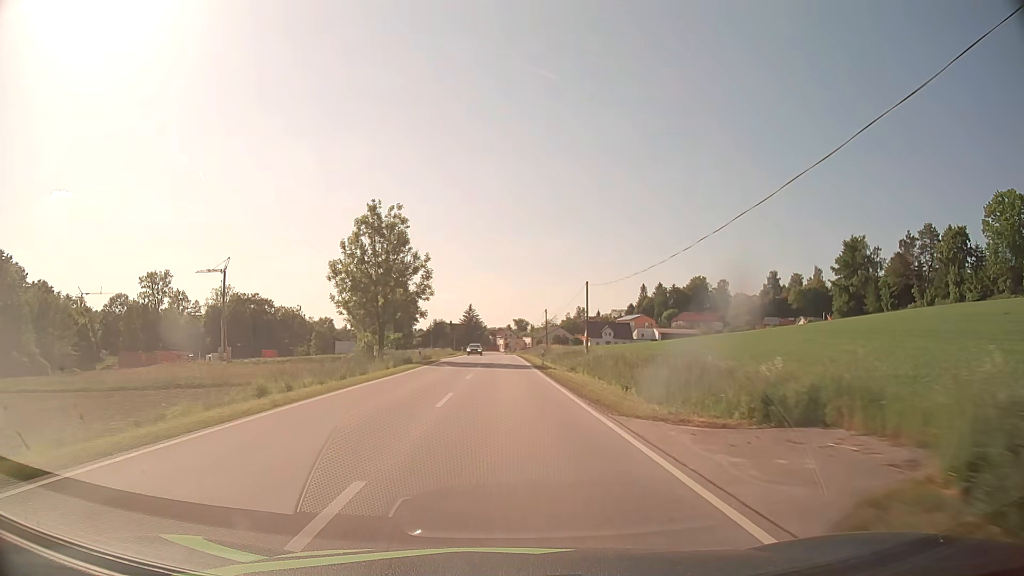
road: secondary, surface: asphalt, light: Day
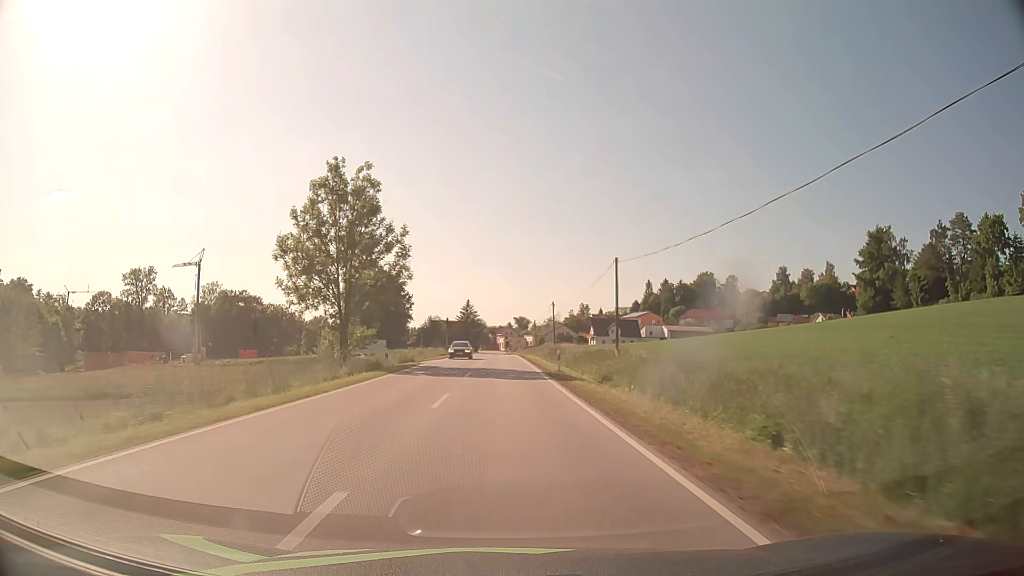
(0.0, +12.5) m; 0°
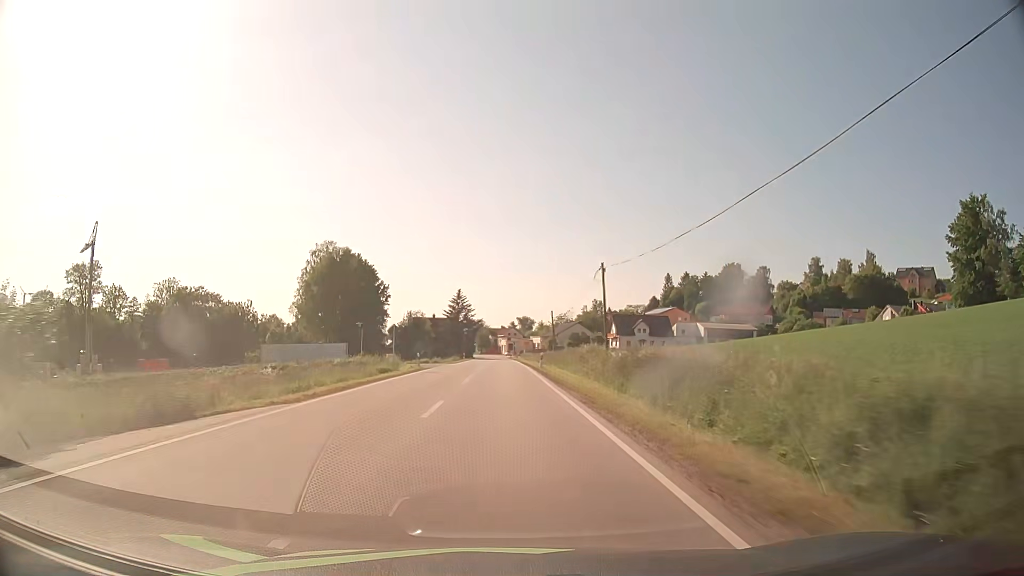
(-0.1, +37.5) m; 0°
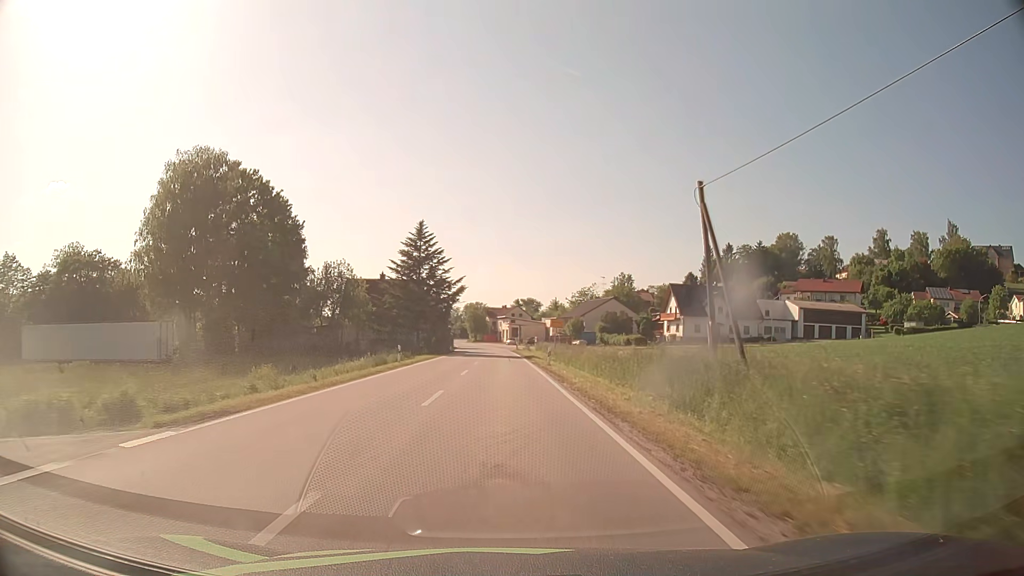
(-0.1, +58.2) m; 0°
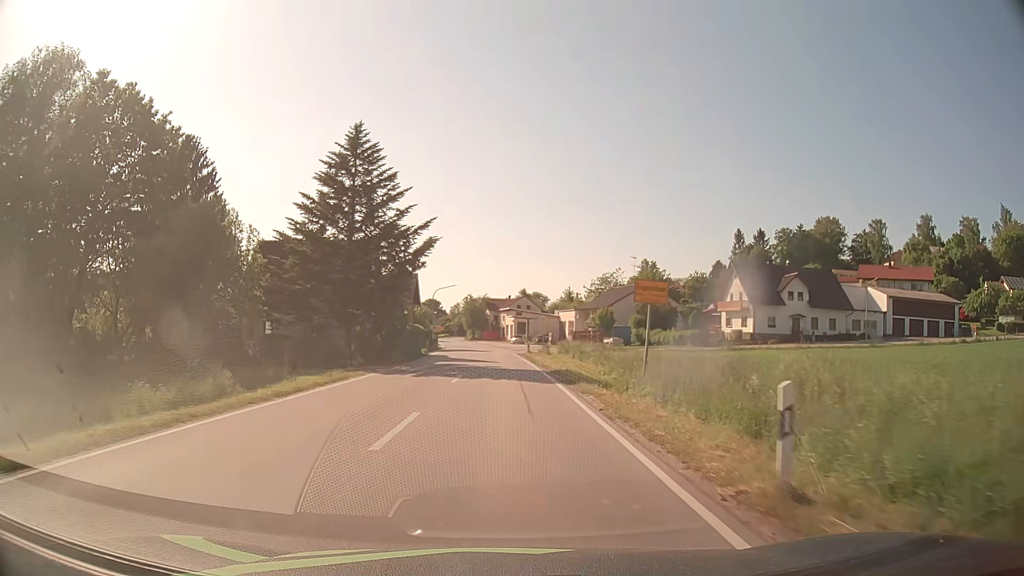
(0.0, +29.5) m; 0°
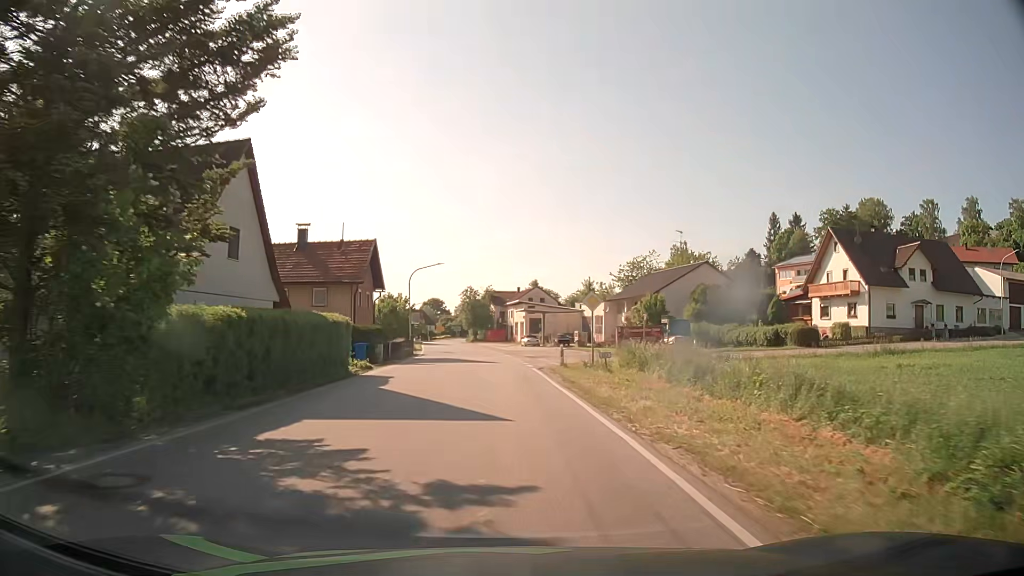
(-0.2, +25.1) m; -1°
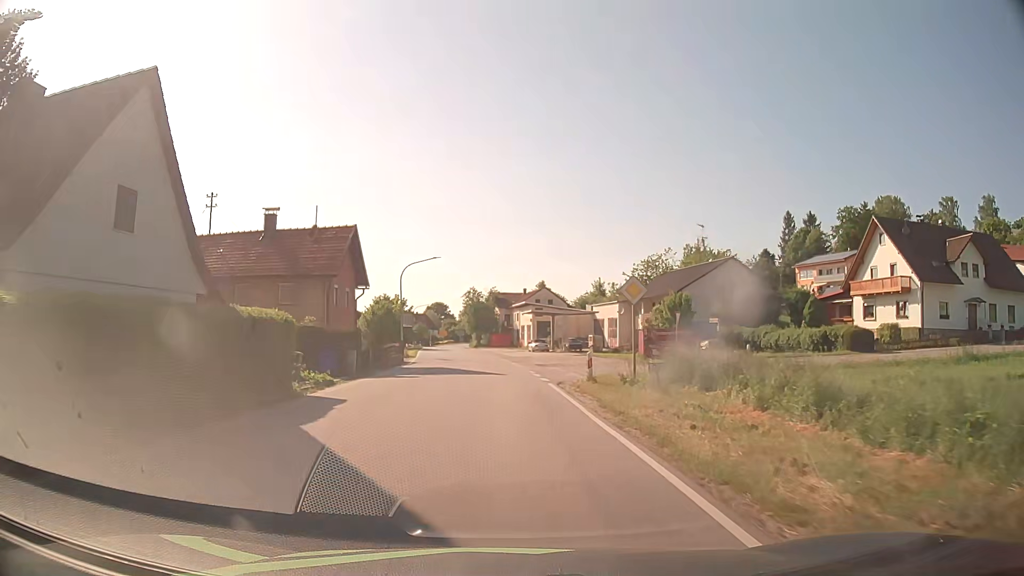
(0.0, +7.2) m; -1°
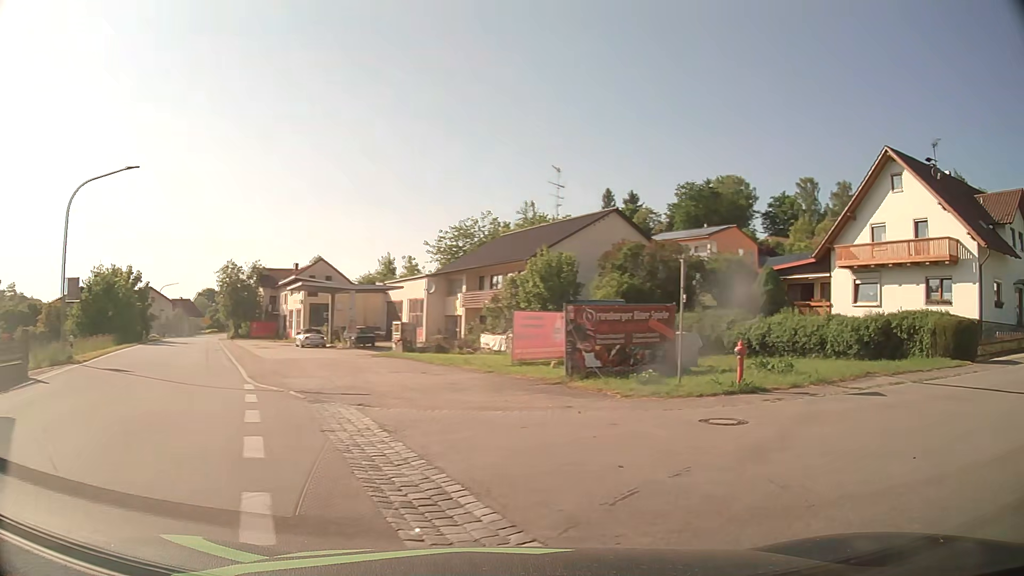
(+0.6, +23.5) m; +17°
